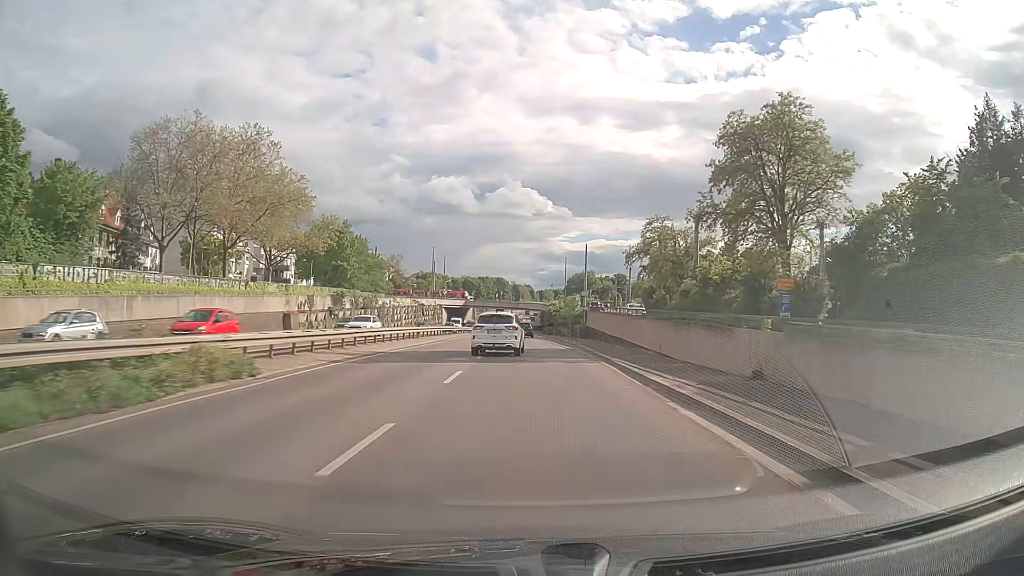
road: trunk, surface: asphalt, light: Day
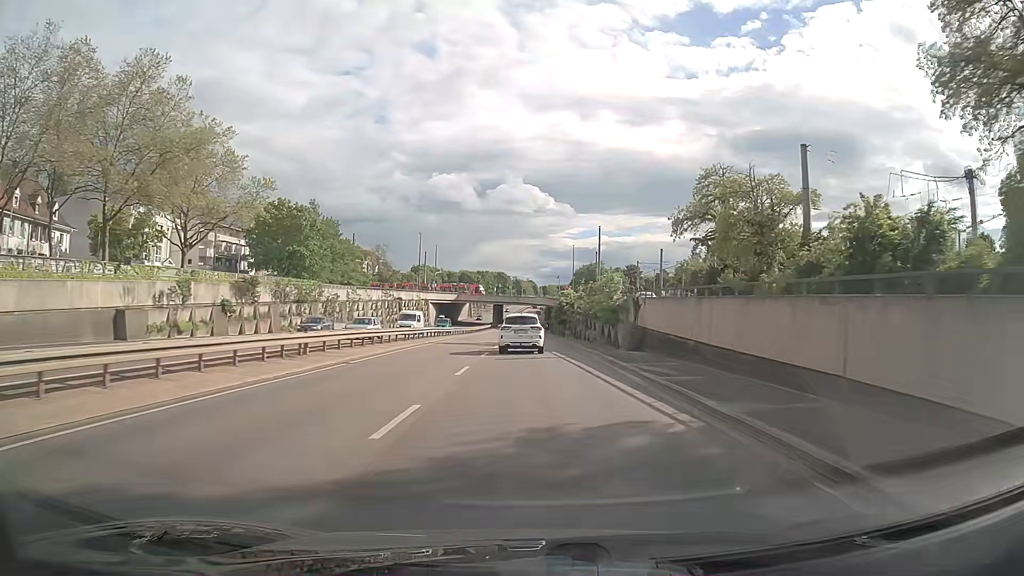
(0.0, +24.8) m; 0°
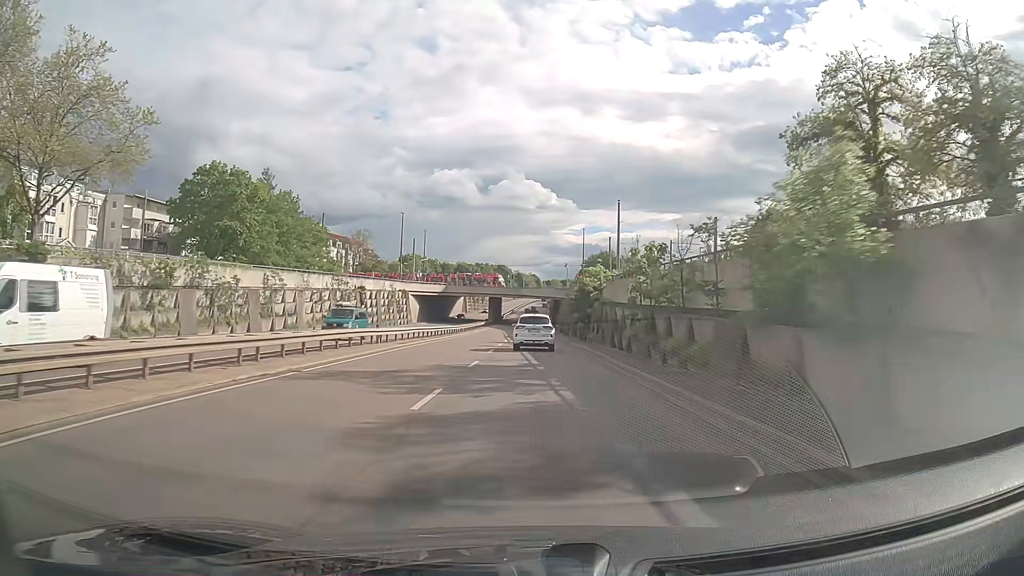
(-0.1, +24.7) m; 0°
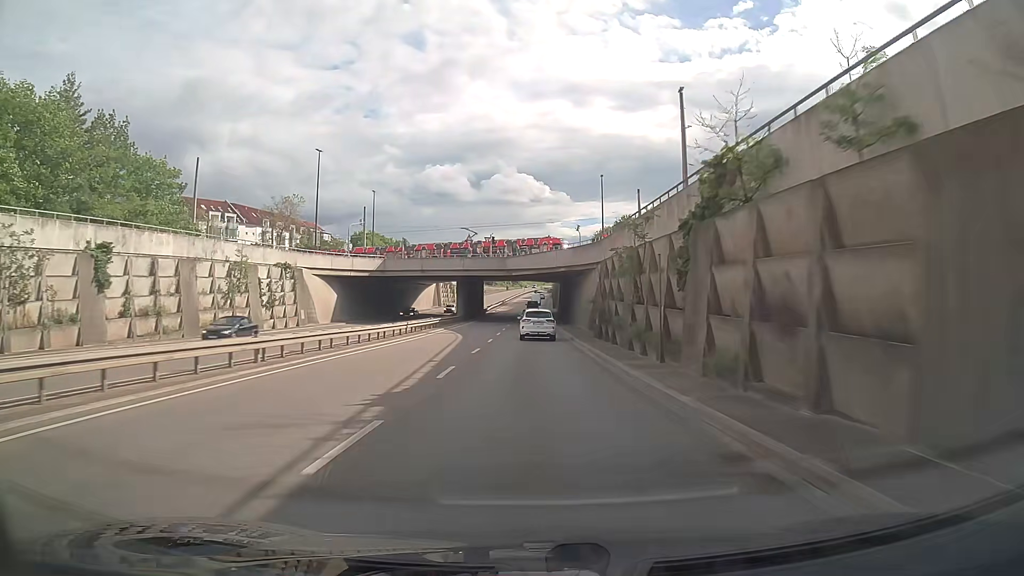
(+0.3, +49.3) m; 0°
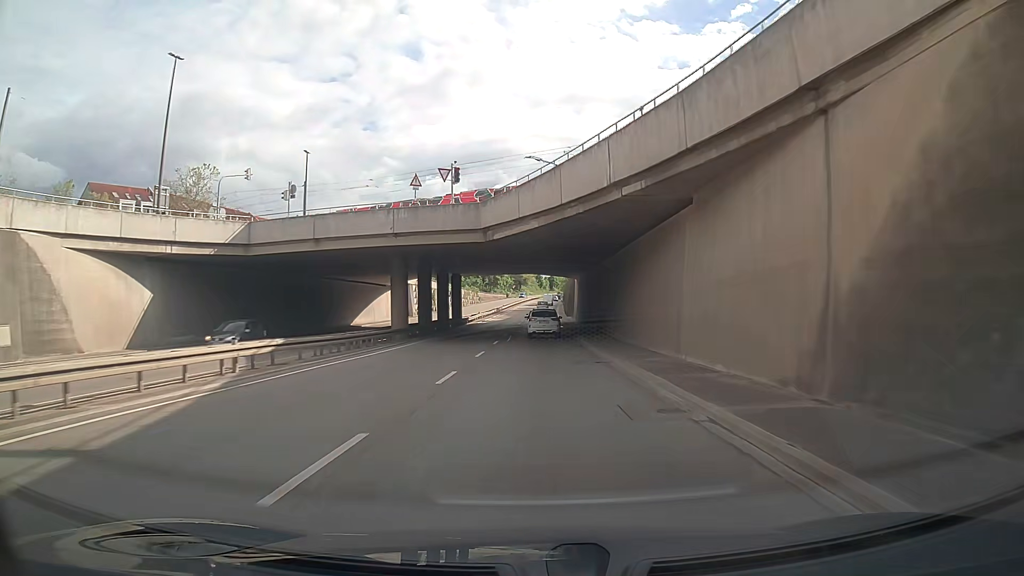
(-0.1, +37.0) m; 0°
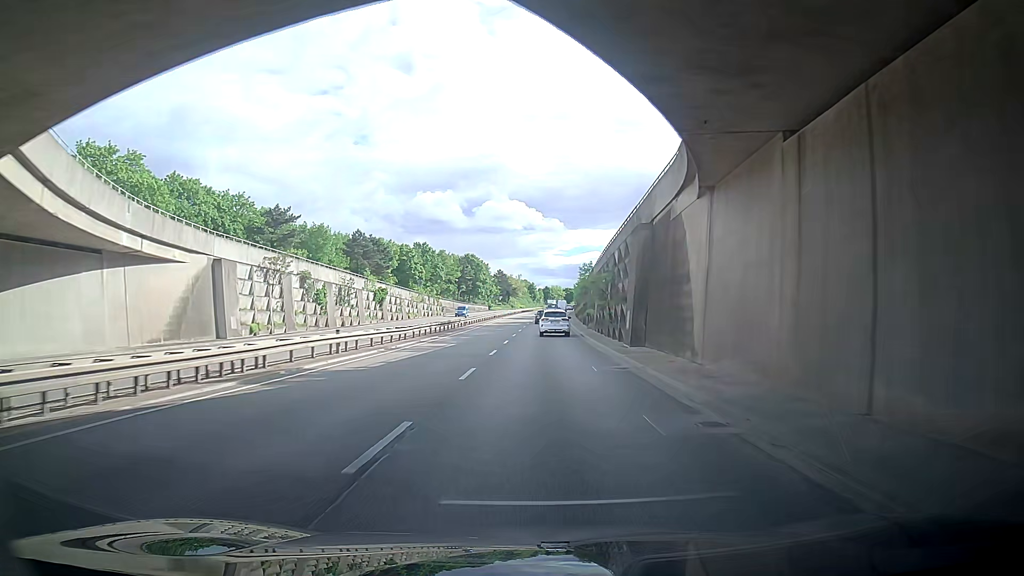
(0.0, +61.9) m; 0°
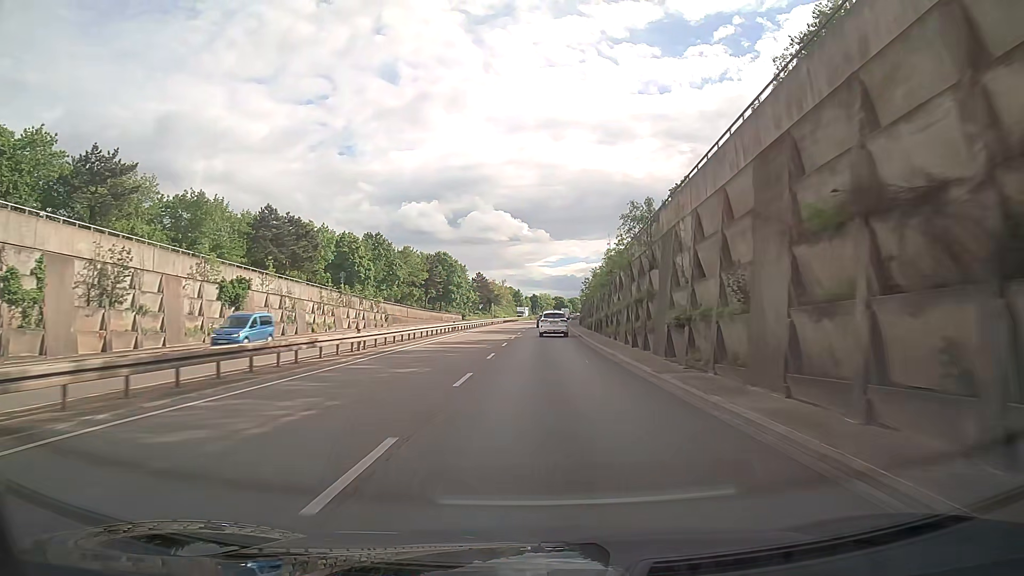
(+0.3, +37.3) m; +2°
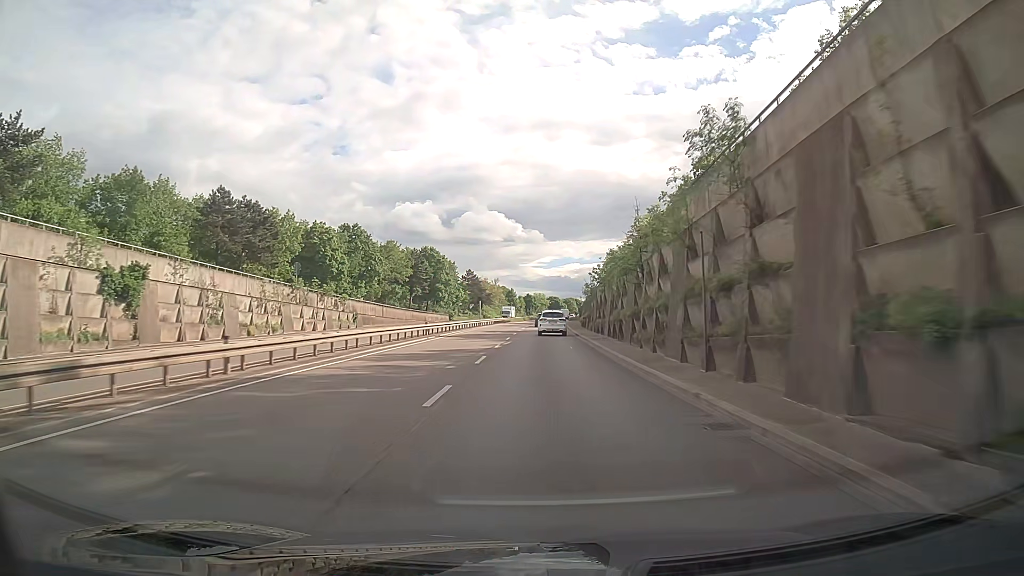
(0.0, +12.4) m; 0°
(0, +10) (0, +20) (0, +30) (0, +40) (+1, +50) (+1, +60) (+1, +70) (+2, +80) (+2, +90) (+3, +100) m
